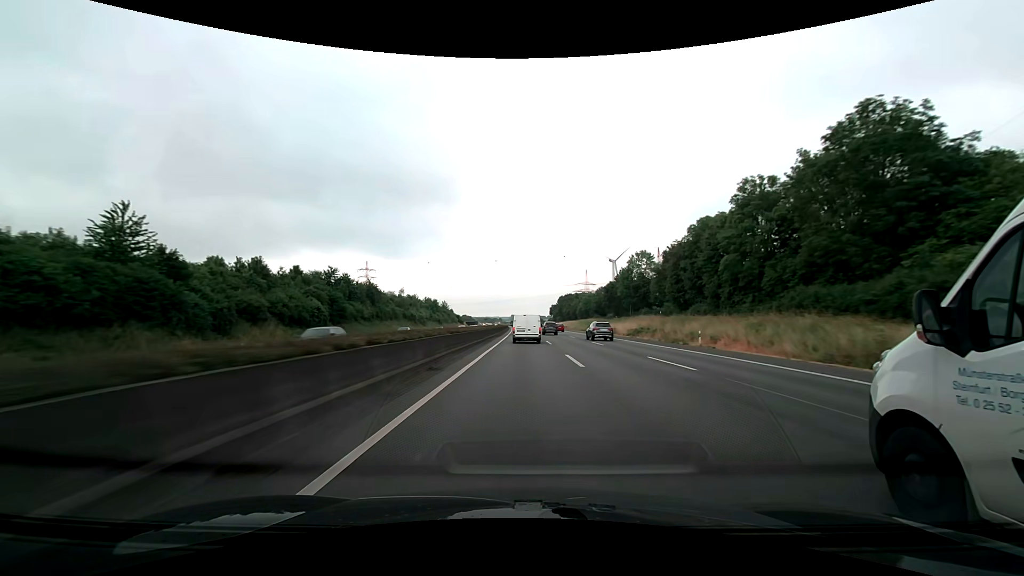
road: motorway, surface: asphalt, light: Day
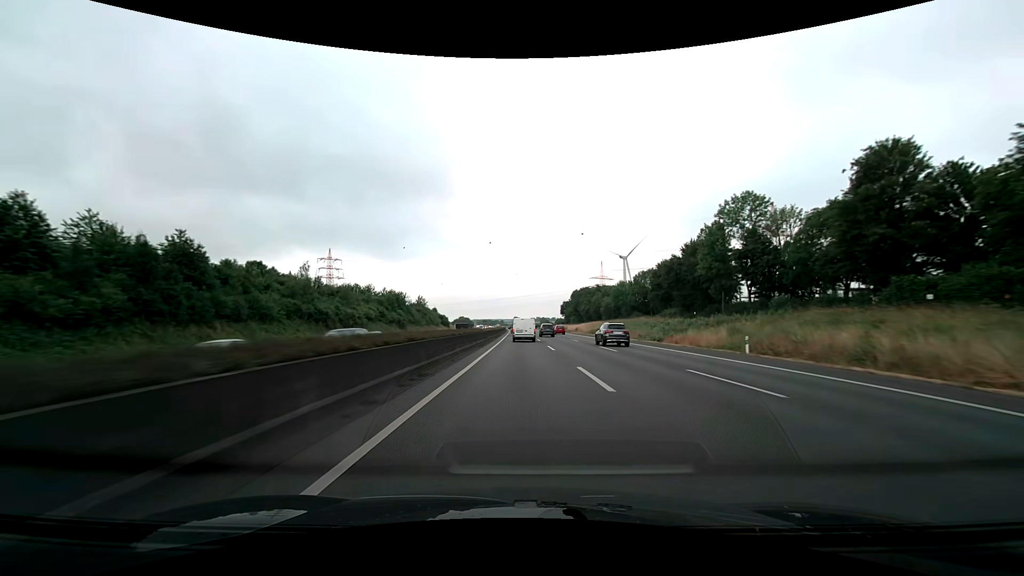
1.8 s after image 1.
(-0.1, +59.3) m; 0°
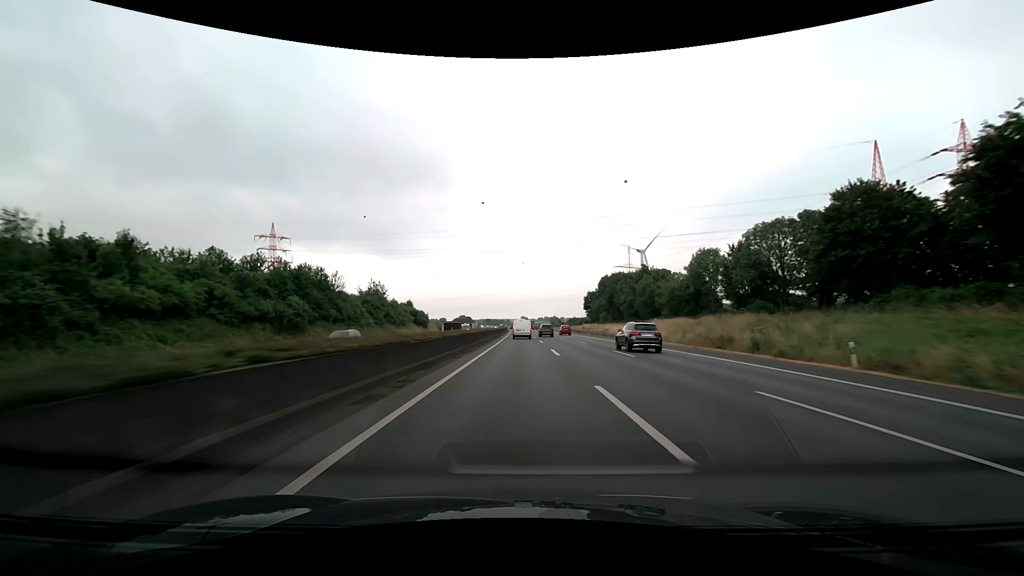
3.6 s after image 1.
(-0.3, +59.1) m; -1°
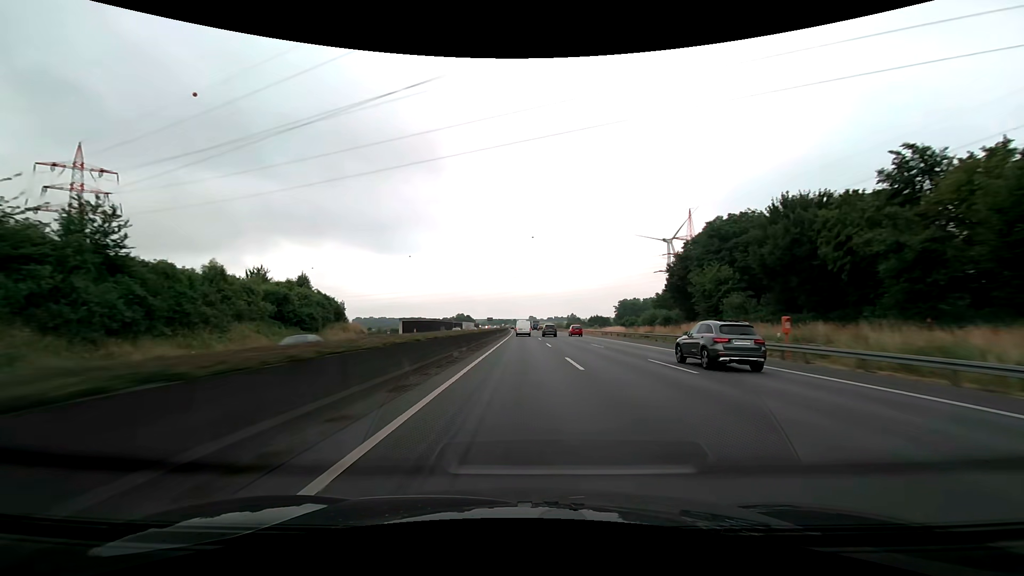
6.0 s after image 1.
(-0.6, +79.3) m; -1°
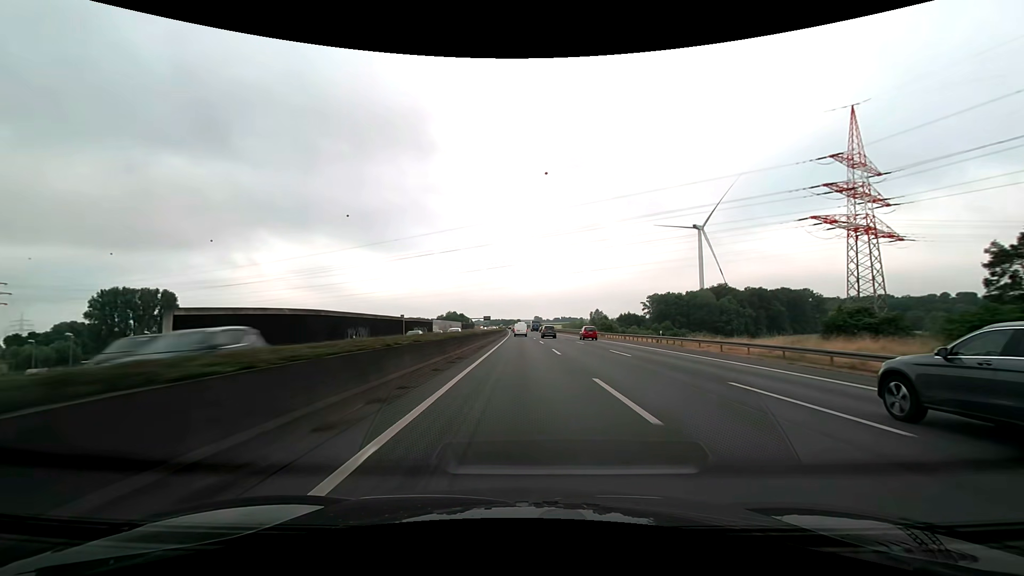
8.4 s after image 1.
(-0.2, +80.2) m; 0°
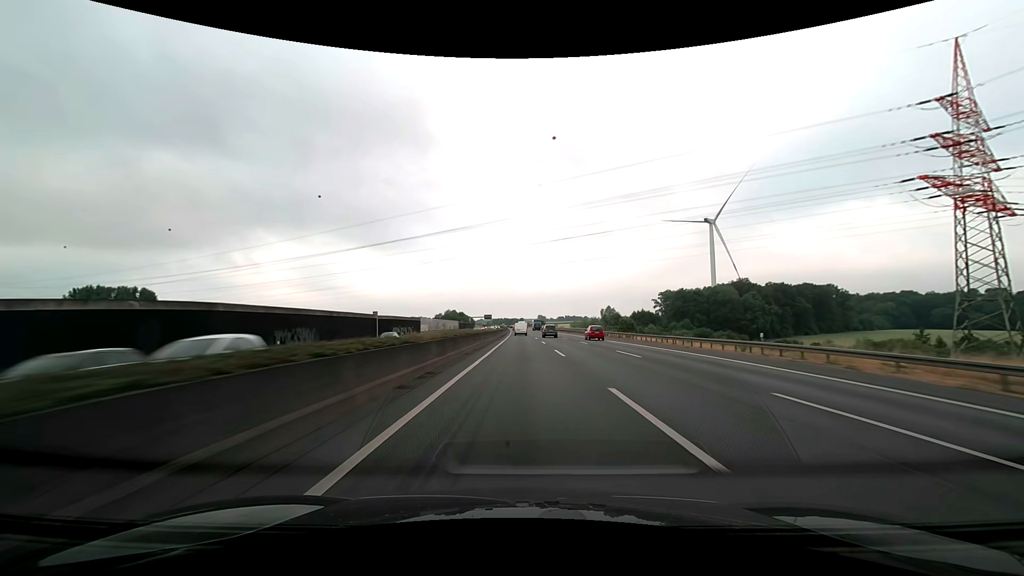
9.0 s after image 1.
(0.0, +20.2) m; 0°
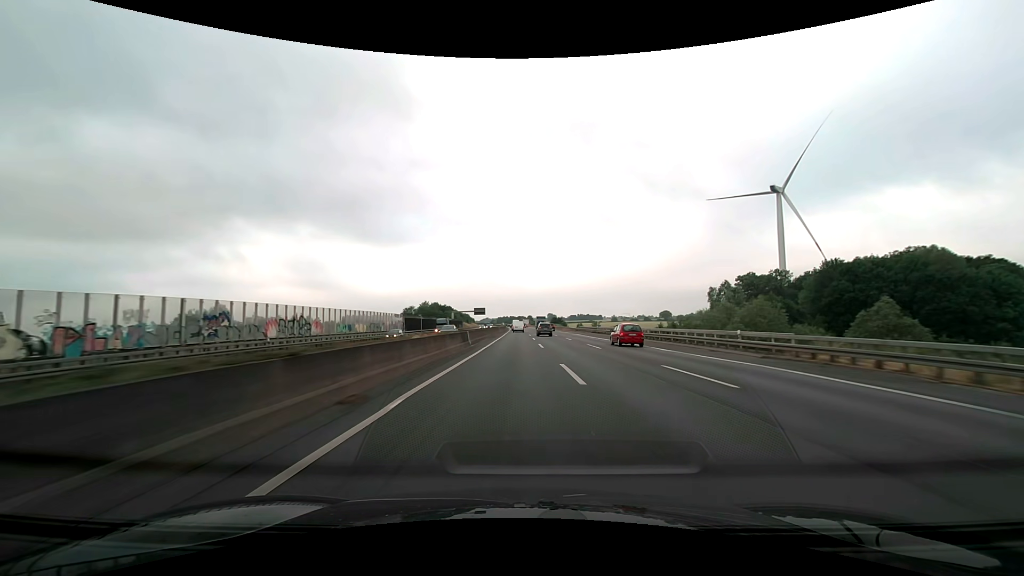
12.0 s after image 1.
(-0.6, +101.6) m; -1°
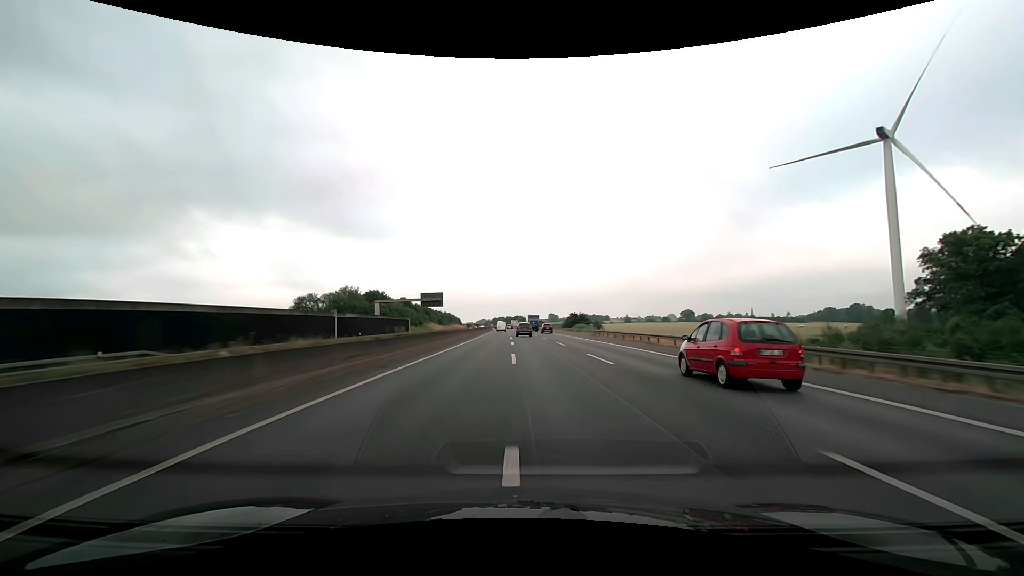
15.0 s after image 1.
(+0.5, +102.5) m; 0°
(0, +10) (0, +20) (0, +30) (0, +40) (0, +50) (-1, +60) (-1, +70) (-1, +80) (-2, +90) (-2, +100) m
